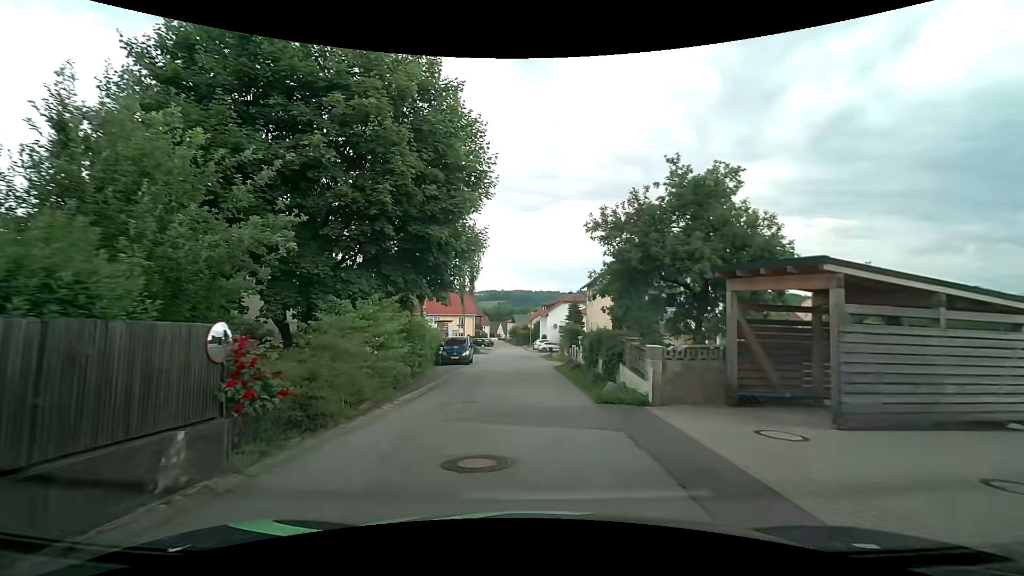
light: Day
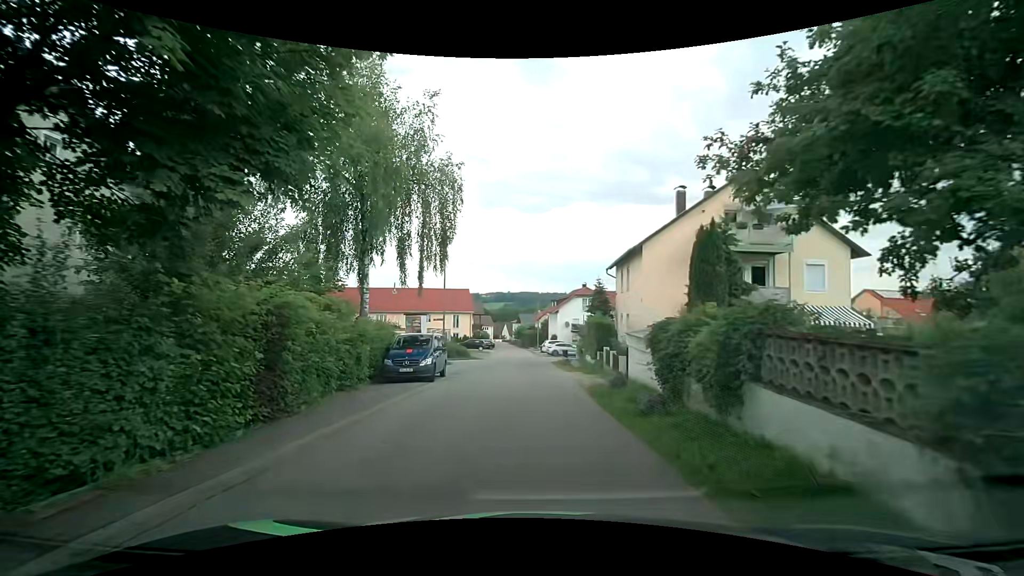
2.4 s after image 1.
(0.0, +13.8) m; 0°
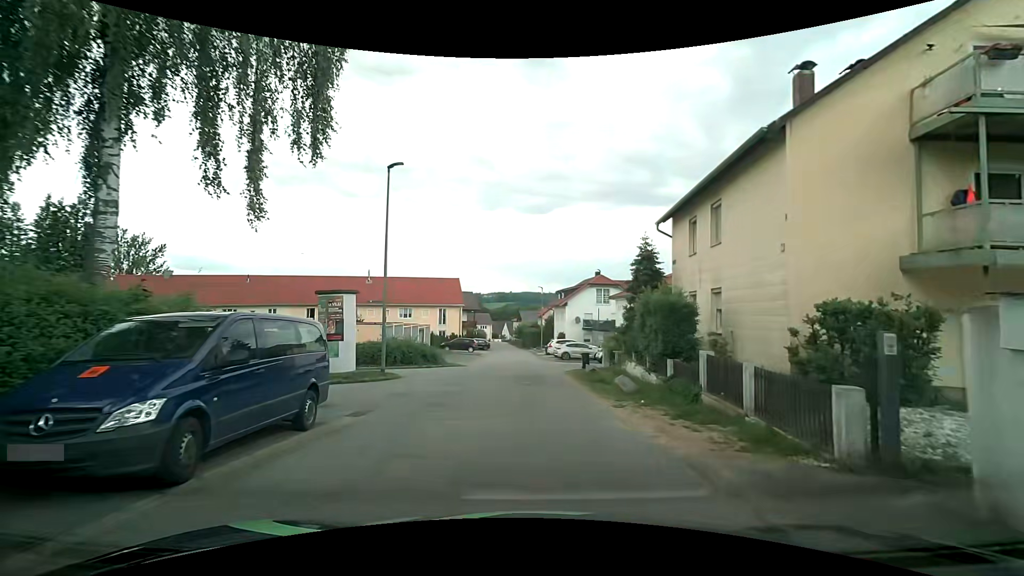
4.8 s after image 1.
(-0.1, +13.8) m; 0°
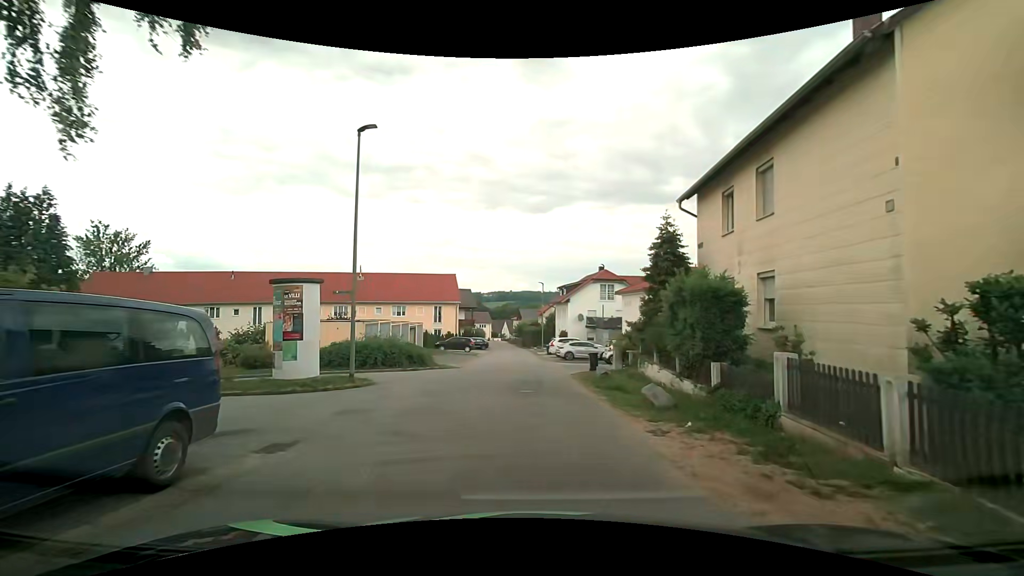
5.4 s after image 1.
(0.0, +3.3) m; 0°
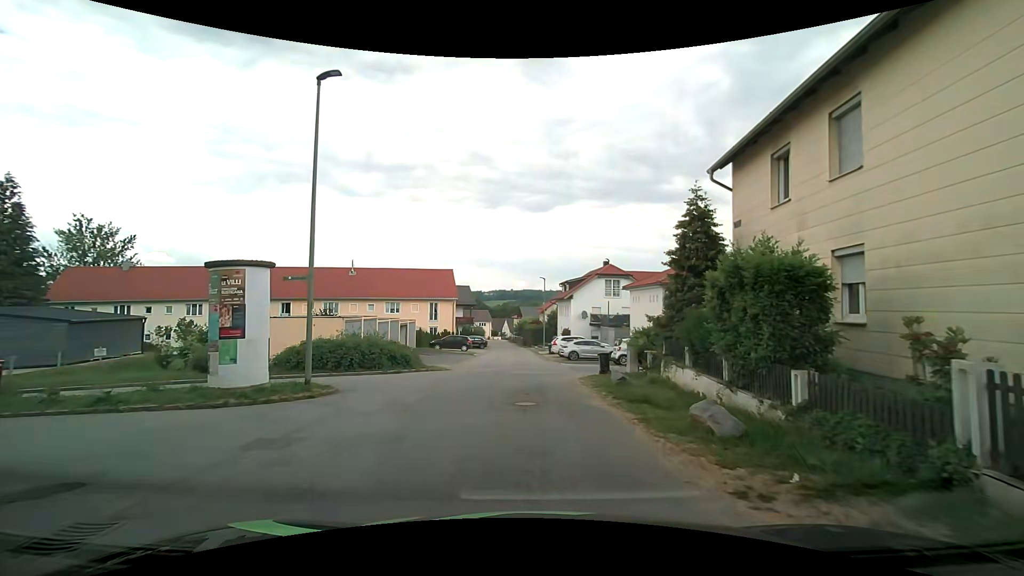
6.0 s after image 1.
(0.0, +3.1) m; -1°
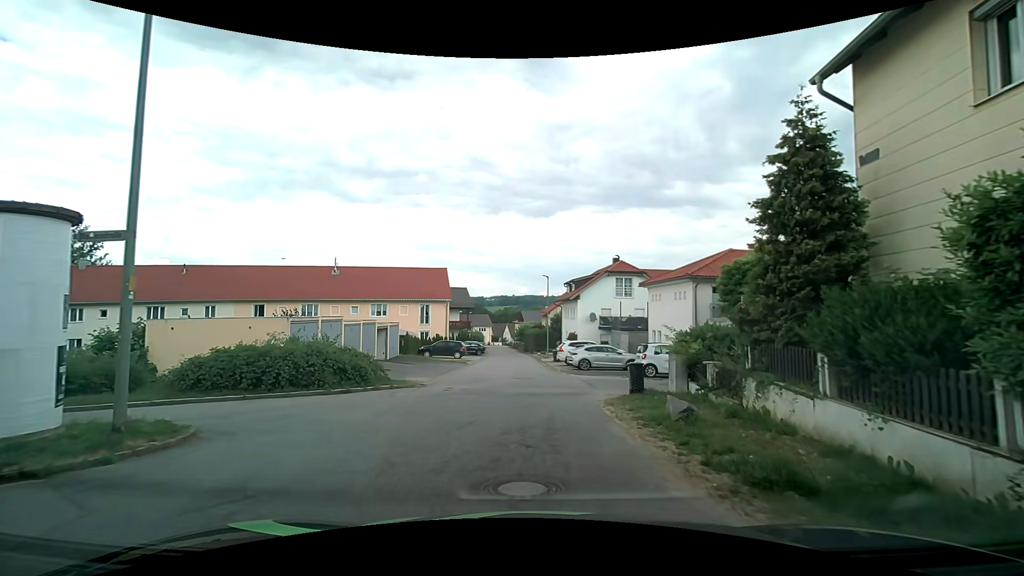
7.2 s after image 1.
(+0.1, +5.8) m; 0°
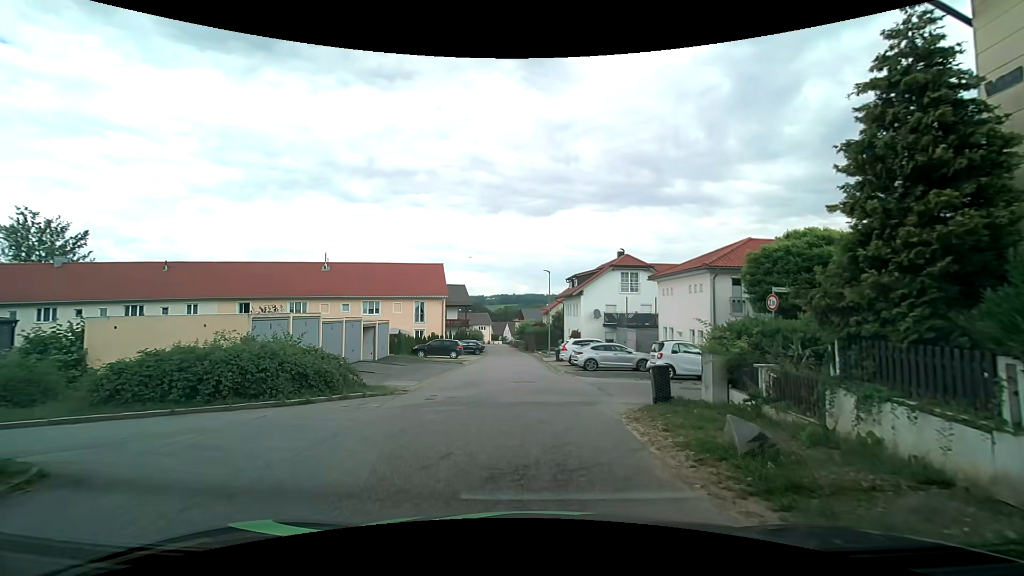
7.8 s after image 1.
(0.0, +2.6) m; 0°
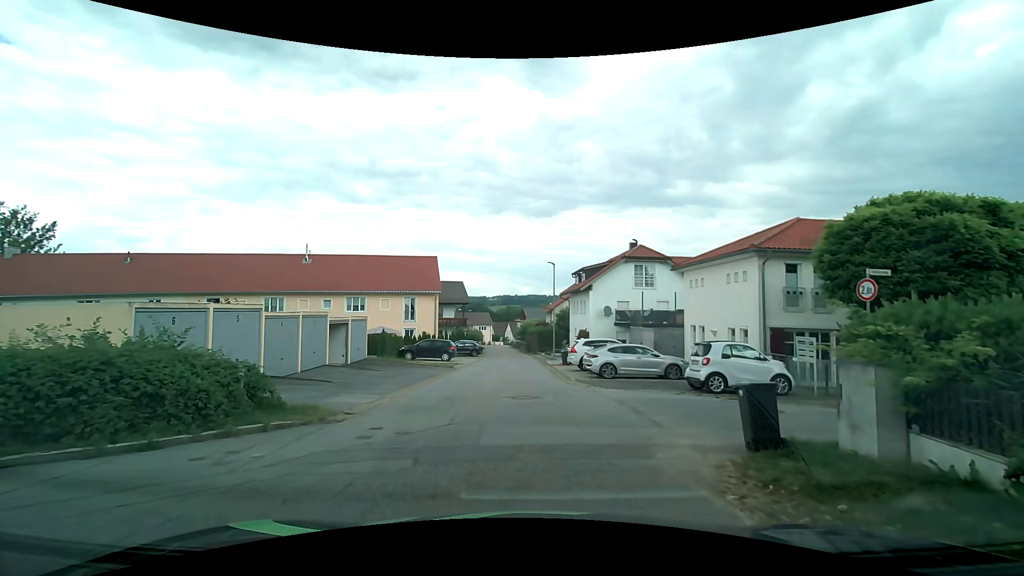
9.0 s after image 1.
(0.0, +4.9) m; -1°
(0, +10) (0, +20) (0, +30) (0, +40) (-1, +50) (-1, +60) (-2, +70) (-3, +80) (-4, +90) (-5, +100) m
